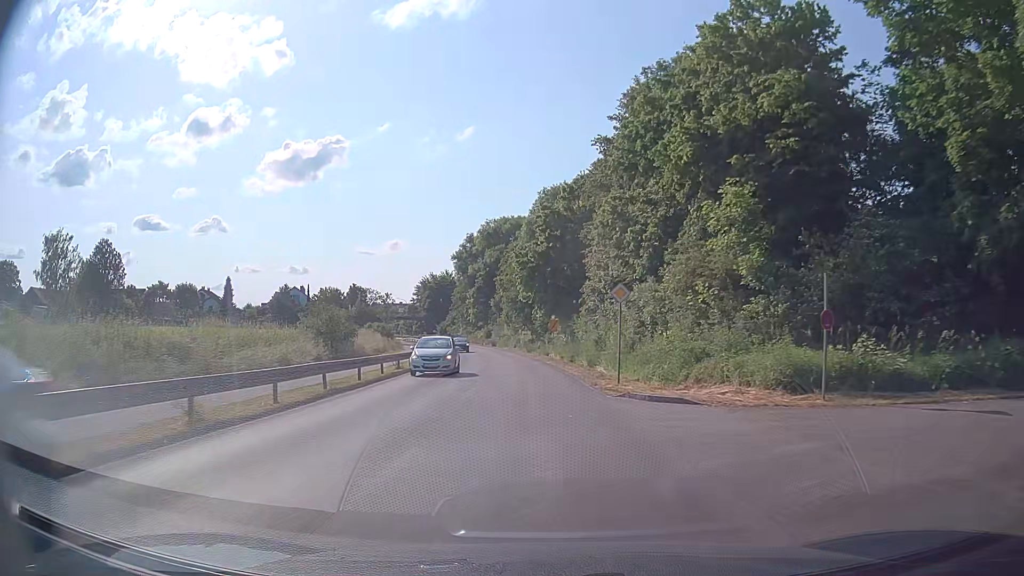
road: secondary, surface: asphalt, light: Day
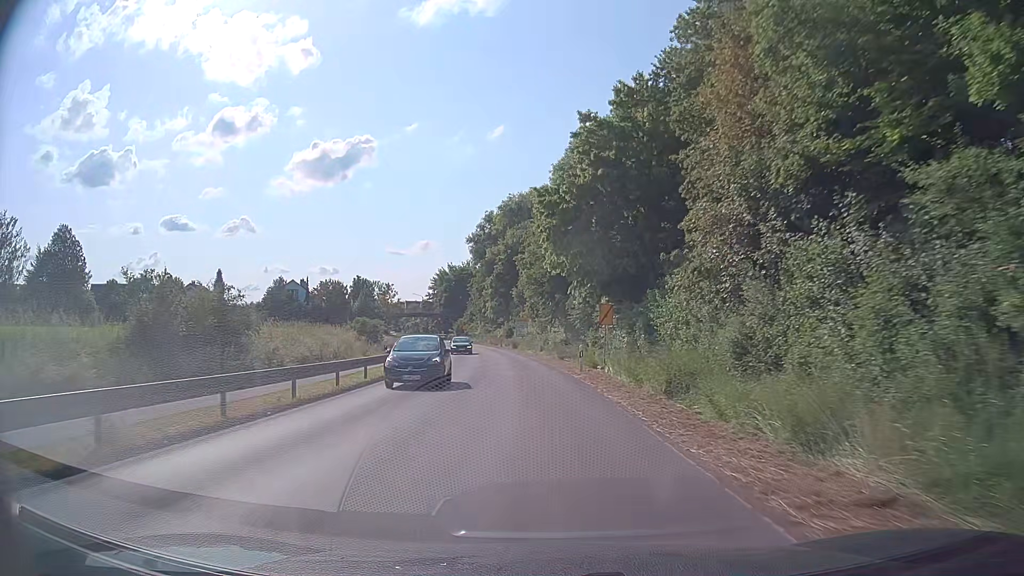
(-0.4, +23.1) m; -3°
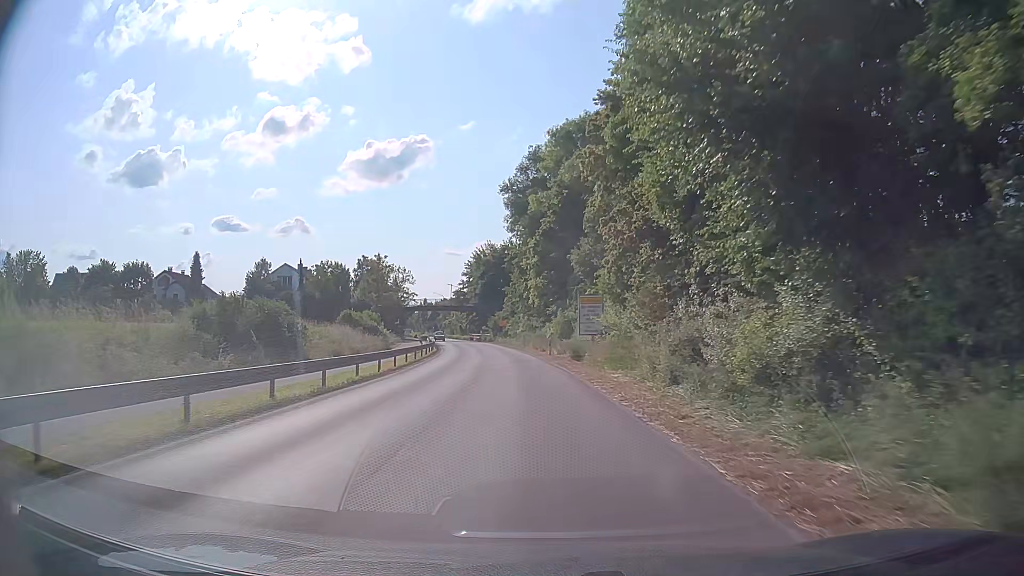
(-1.6, +37.7) m; -4°
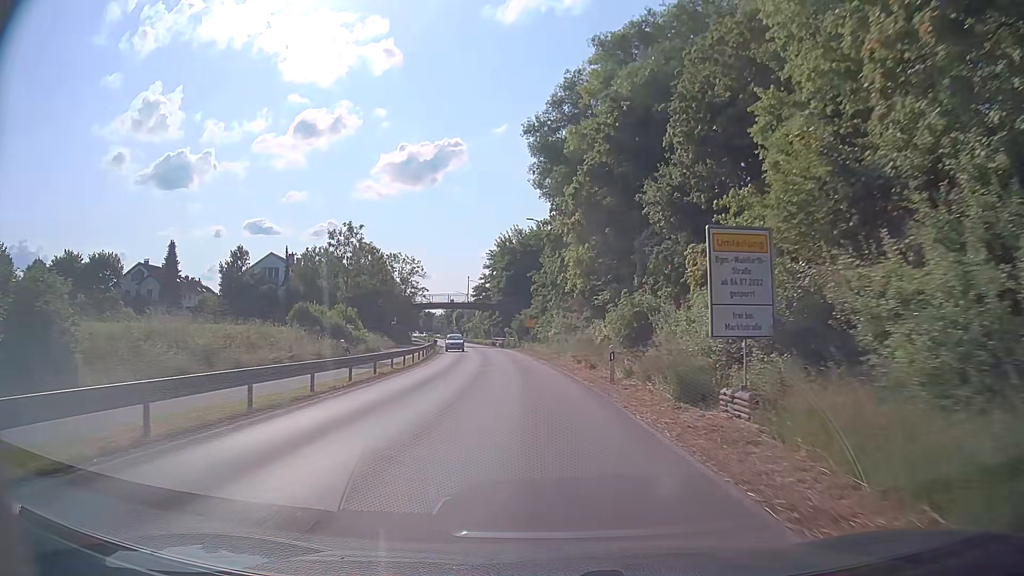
(-0.7, +21.7) m; -3°
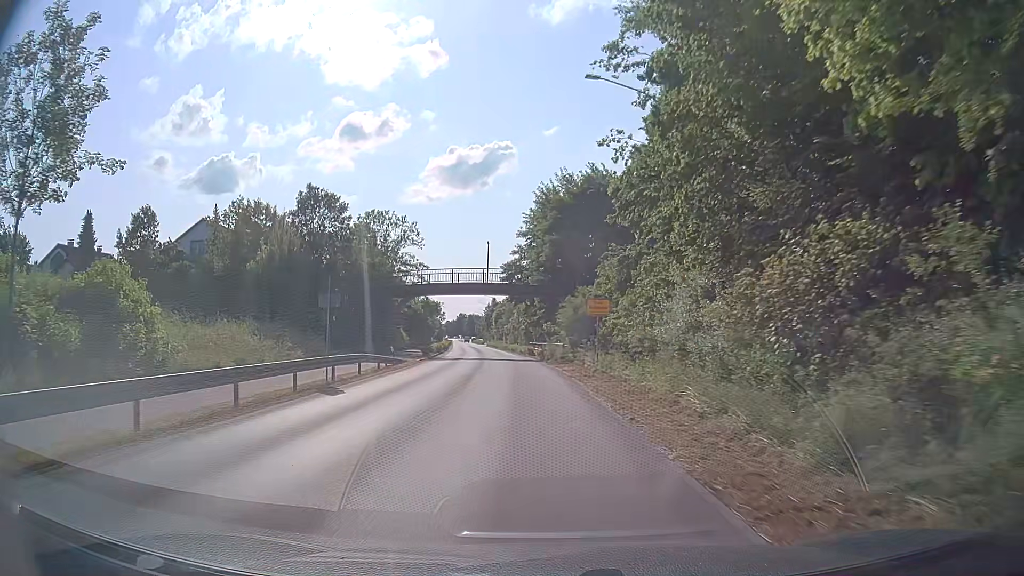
(-1.4, +36.3) m; -5°
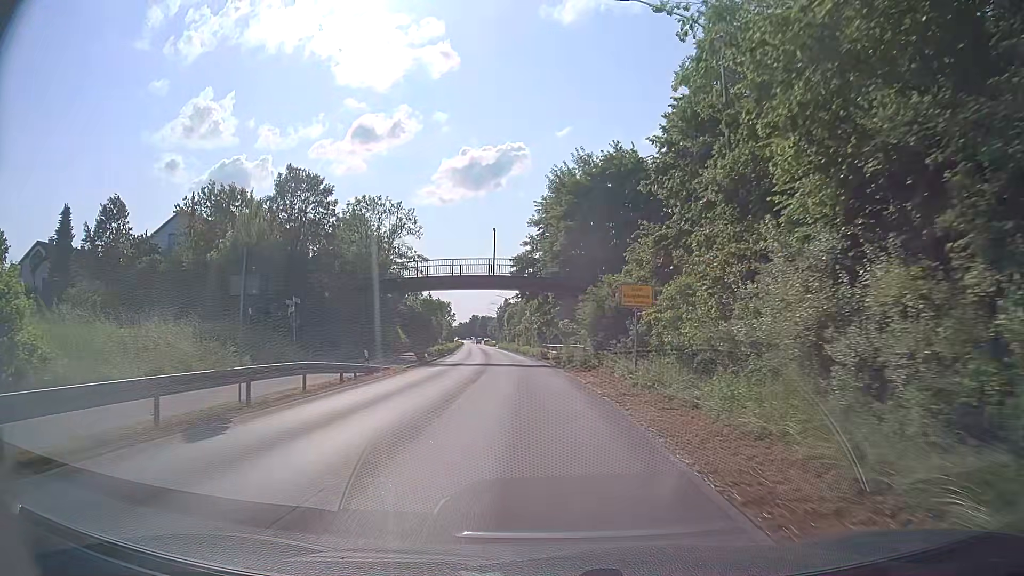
(-0.1, +7.4) m; -2°
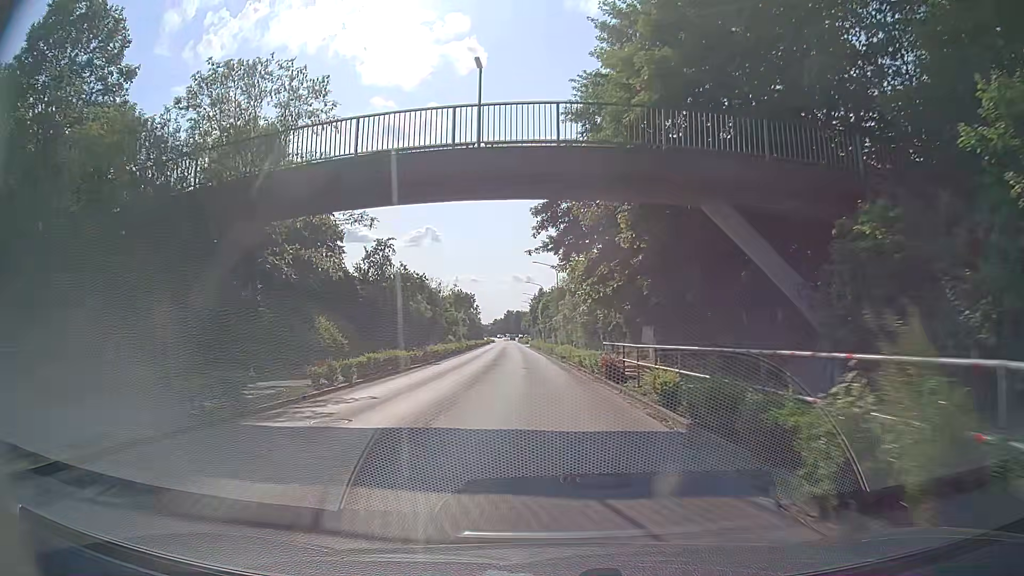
(-0.5, +29.9) m; -2°
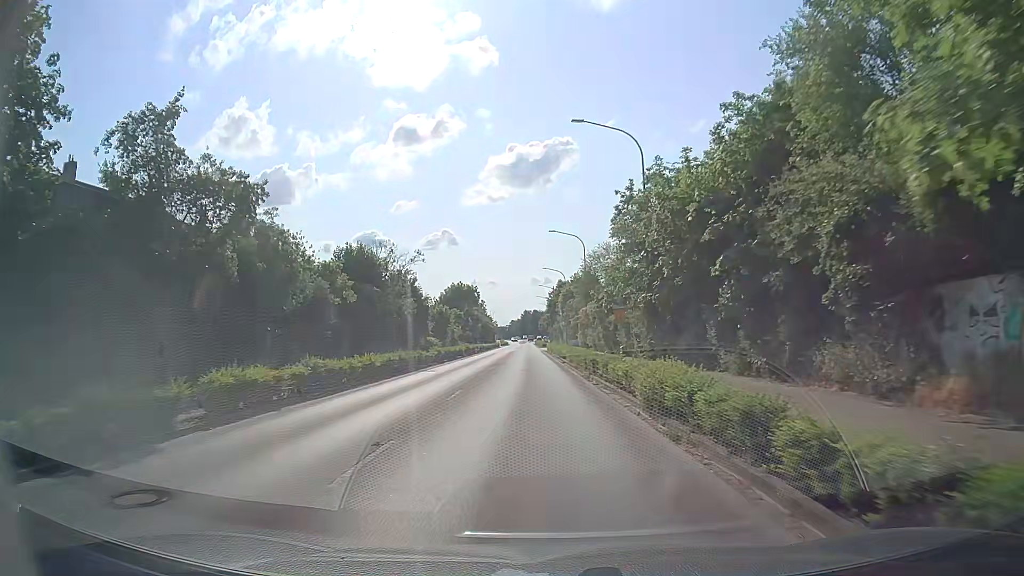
(-0.8, +29.9) m; -2°
(0, +10) (0, +20) (-1, +30) (-1, +40) (-2, +50) (-2, +60) (-2, +70) (-3, +80) (-3, +90) (-3, +100) m
